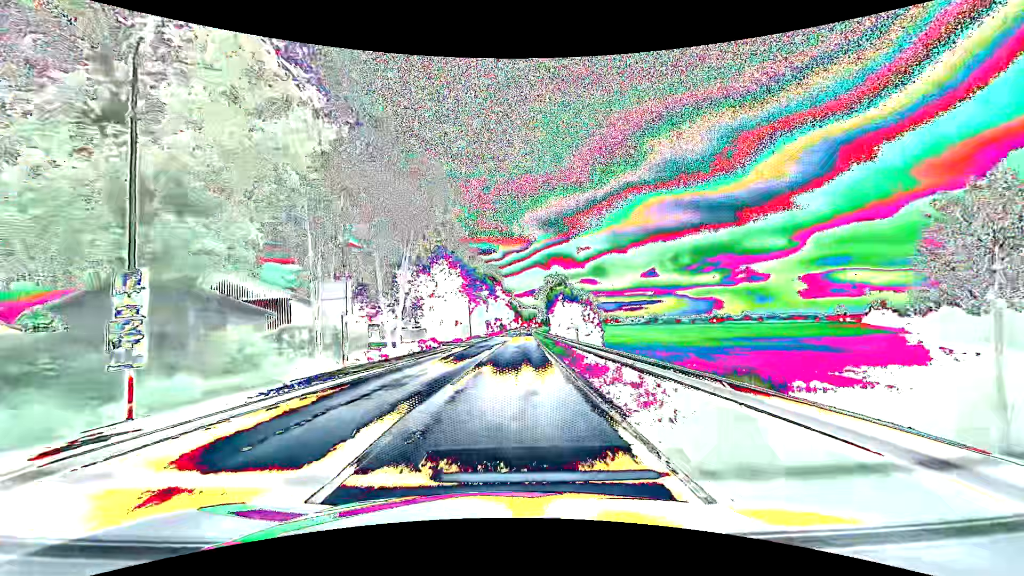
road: primary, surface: asphalt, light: Day
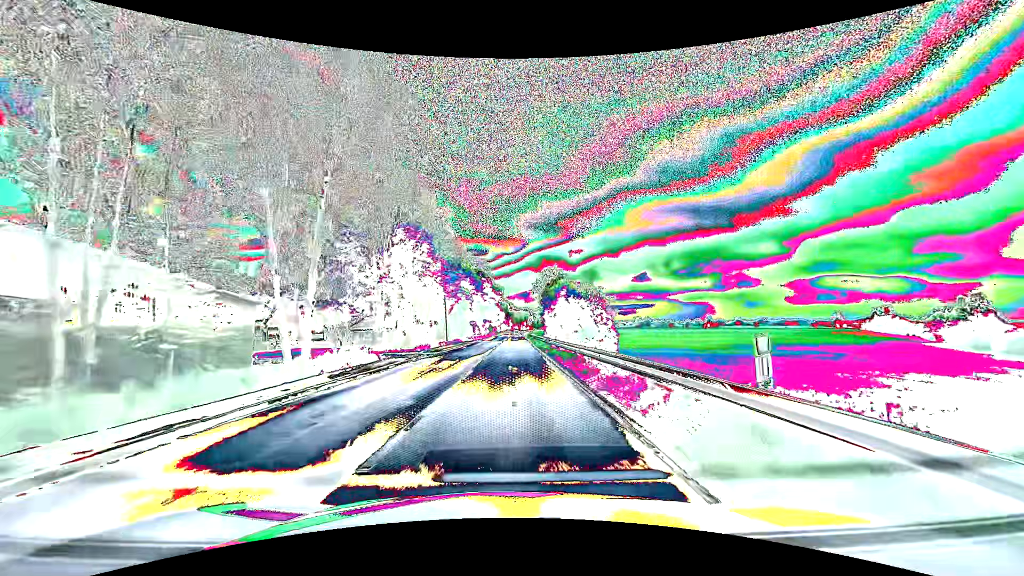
(+0.2, +16.2) m; +1°
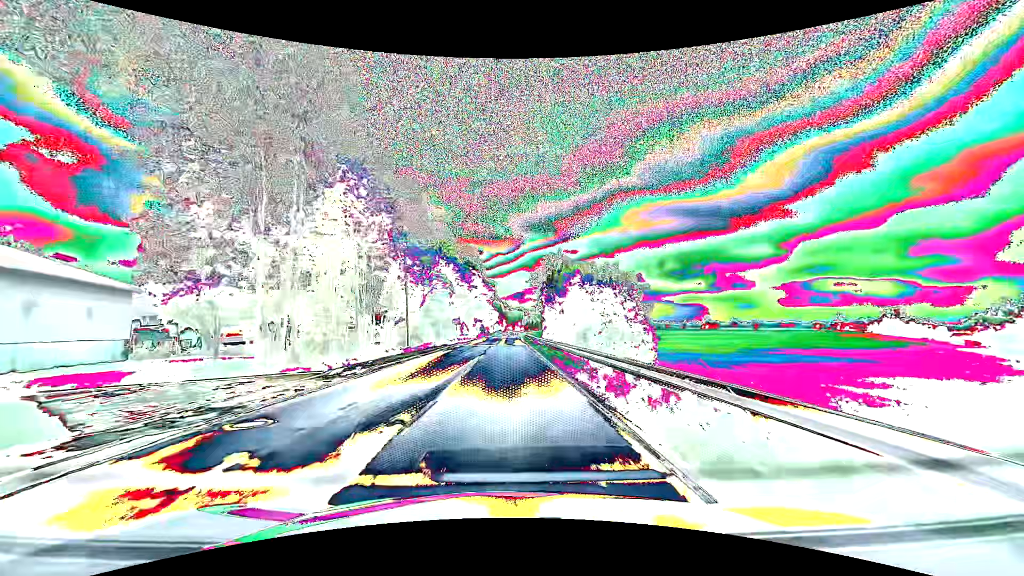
(+0.1, +16.8) m; +1°
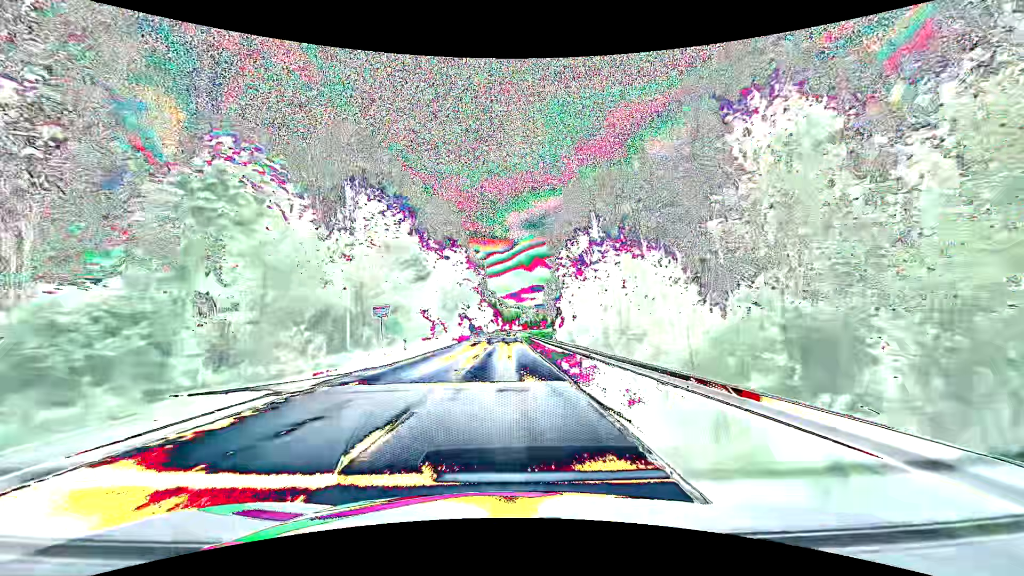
(+0.1, +35.0) m; 0°
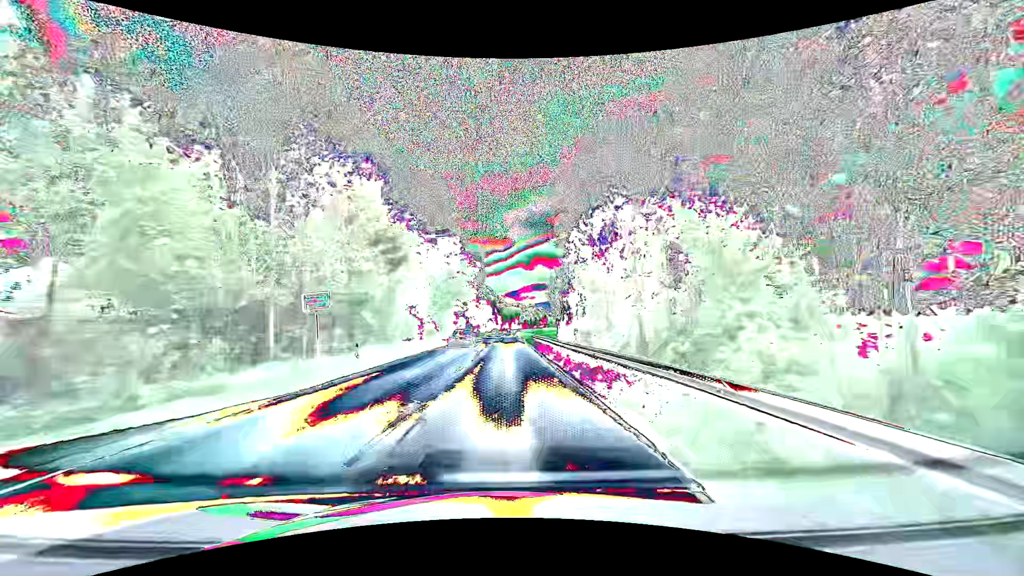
(0.0, +9.0) m; 0°
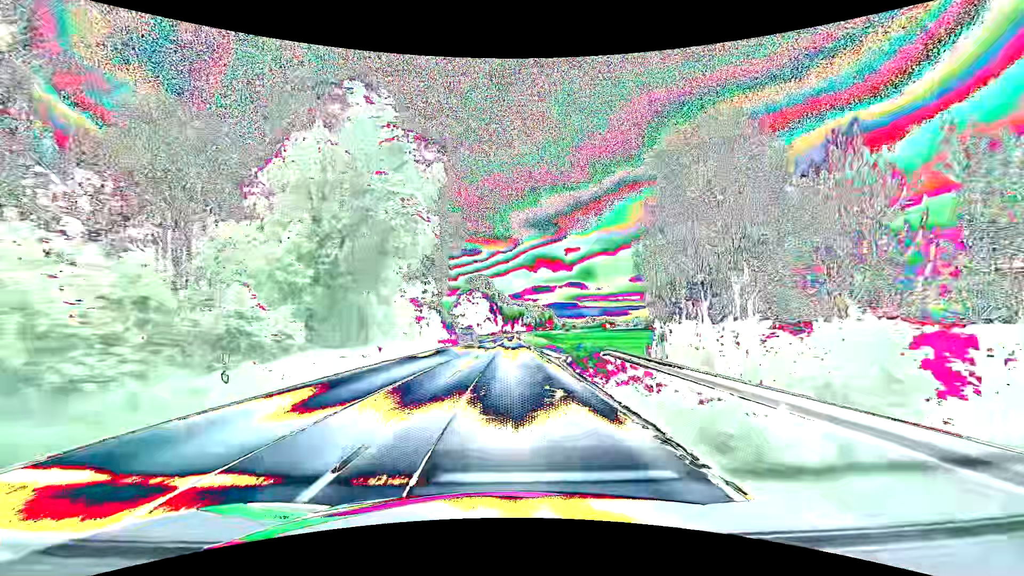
(-0.2, +49.2) m; -1°
